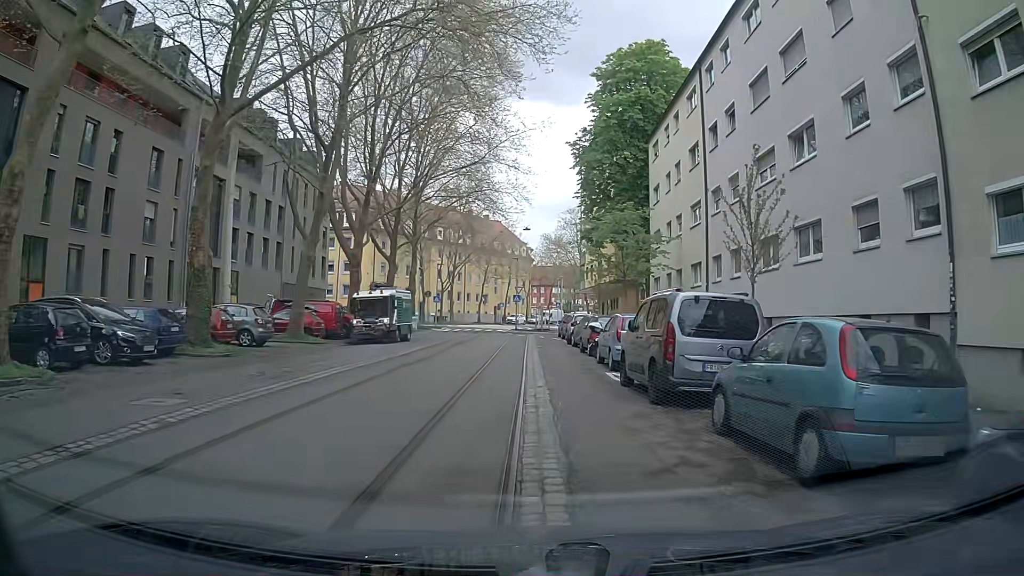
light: Day
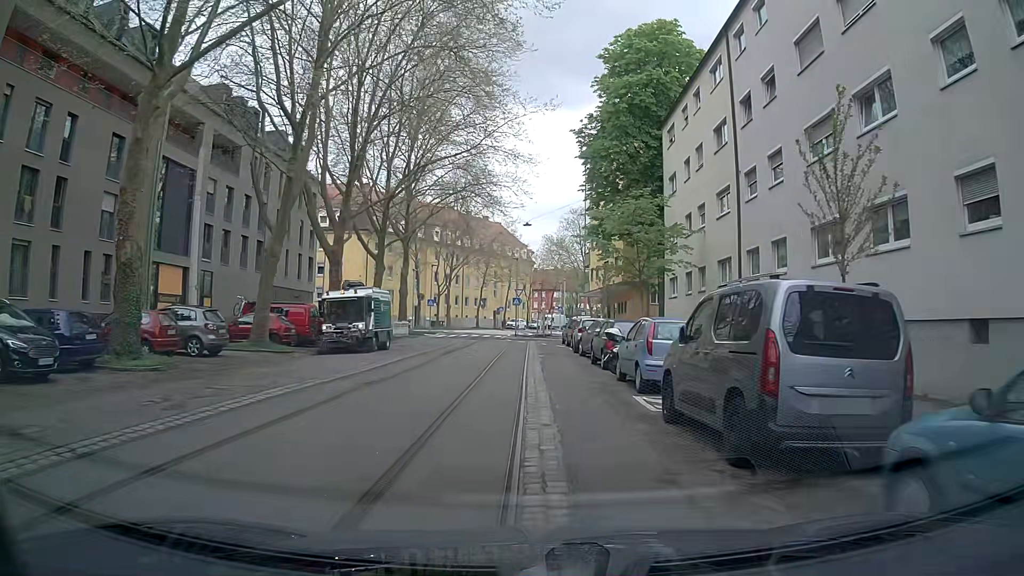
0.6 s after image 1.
(-0.1, +4.3) m; -1°
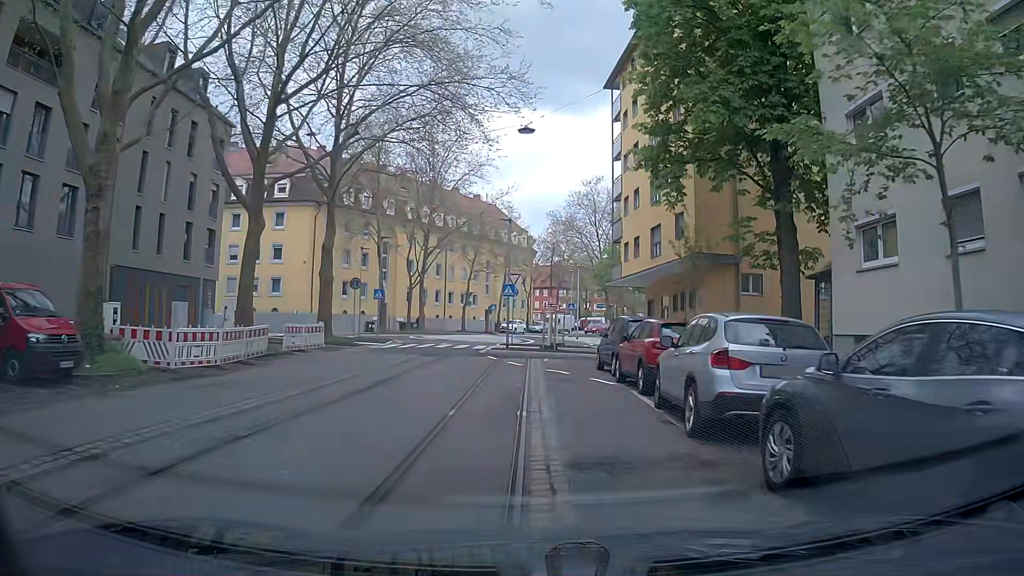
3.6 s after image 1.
(+0.2, +20.8) m; +1°
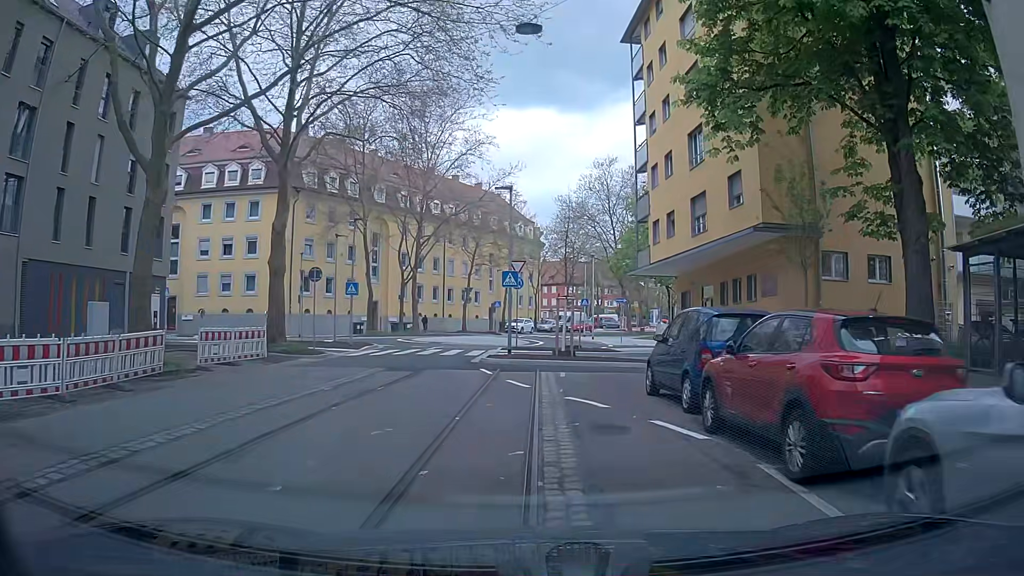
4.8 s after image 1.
(-0.3, +7.4) m; -1°
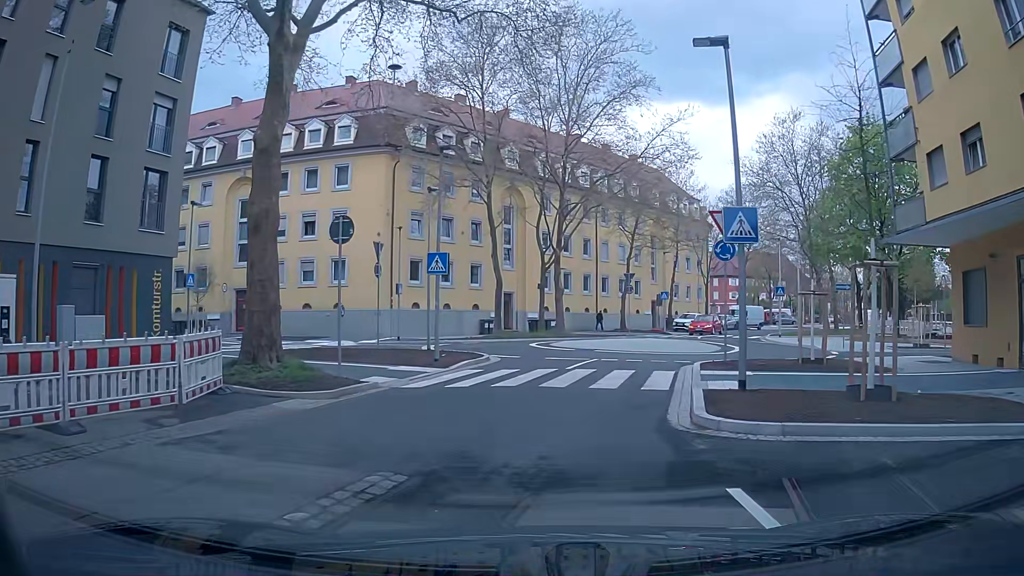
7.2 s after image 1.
(-1.5, +13.3) m; -11°
